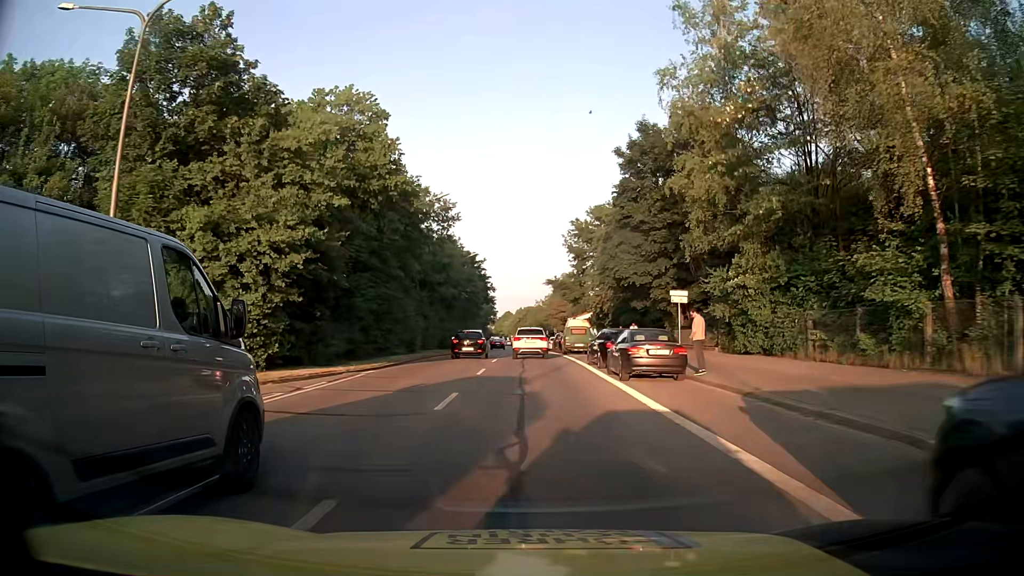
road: secondary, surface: asphalt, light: Day
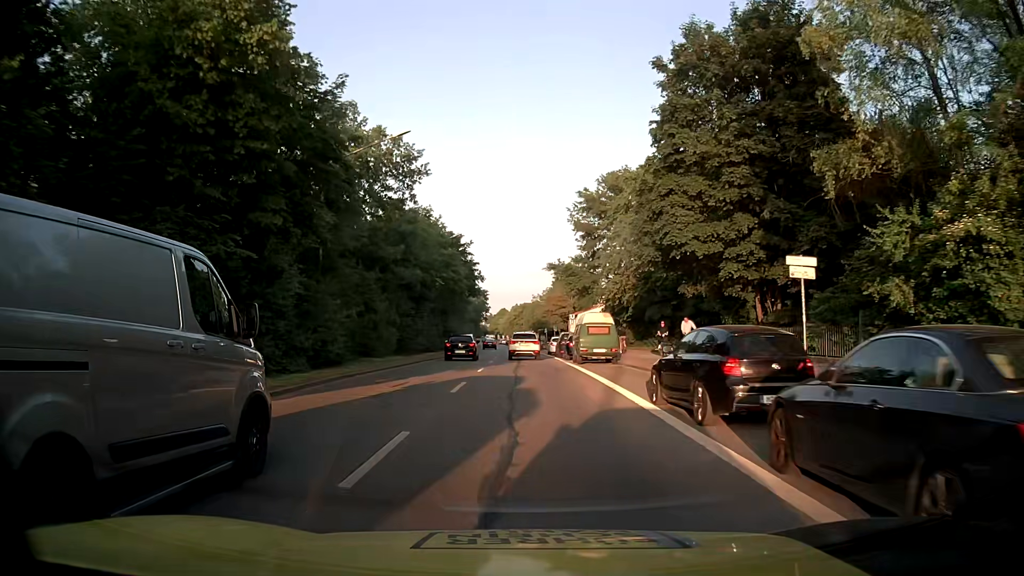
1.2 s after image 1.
(+0.1, +14.5) m; +1°
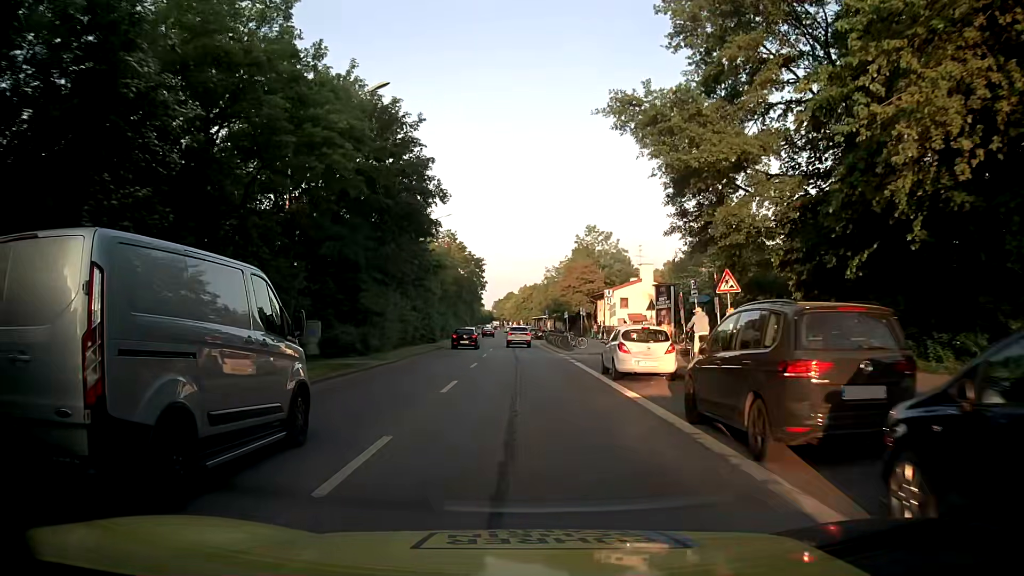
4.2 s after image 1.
(-0.7, +36.4) m; -1°
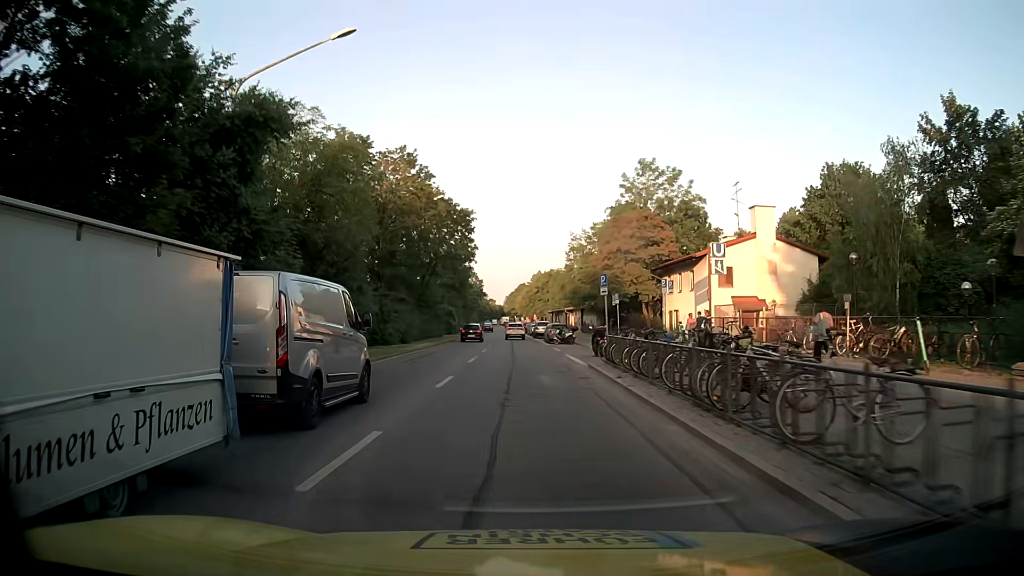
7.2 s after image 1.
(-0.3, +36.0) m; -1°
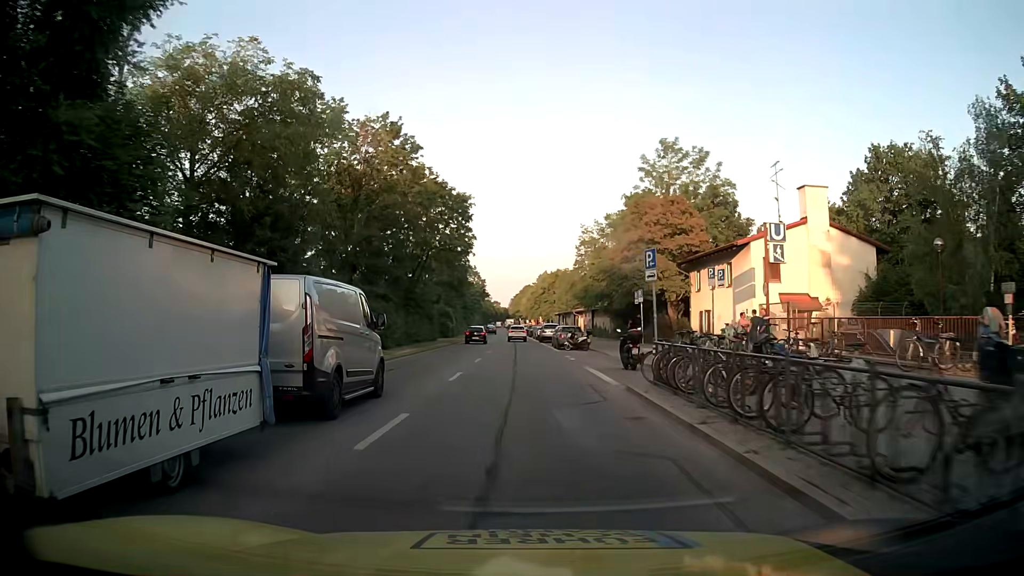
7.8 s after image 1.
(0.0, +7.3) m; 0°
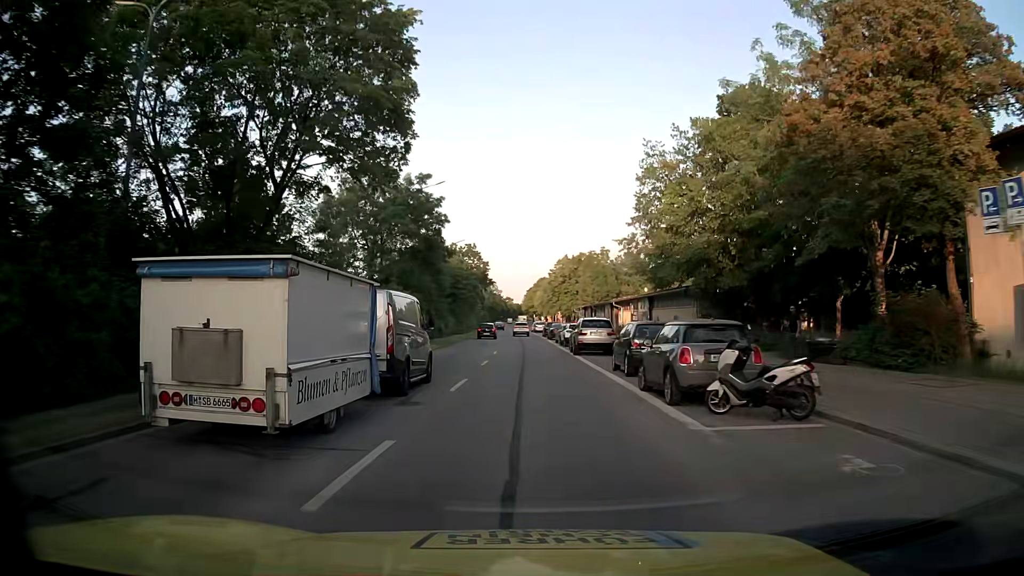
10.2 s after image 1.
(-0.3, +29.5) m; -1°
